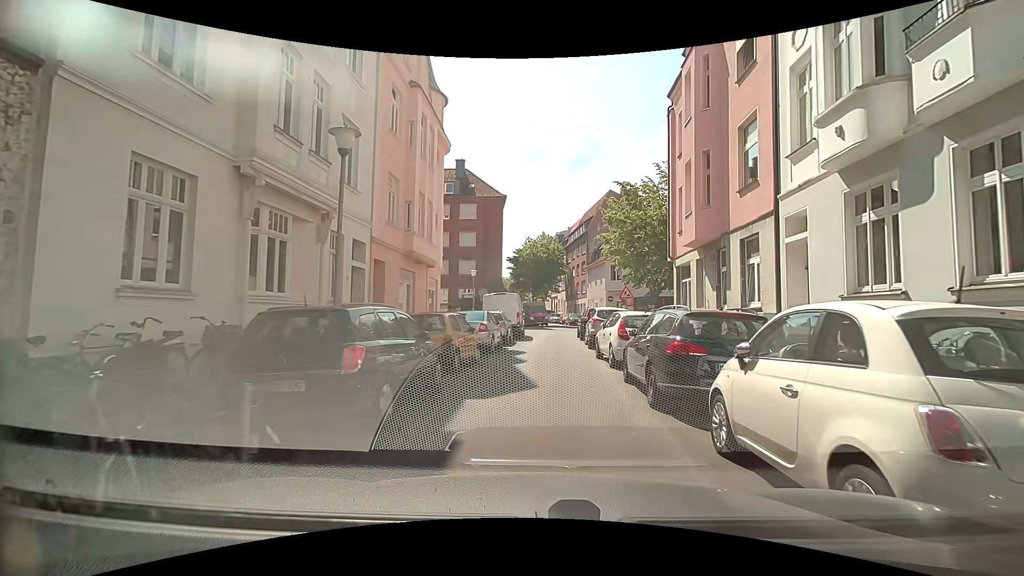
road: residential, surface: asphalt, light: Day
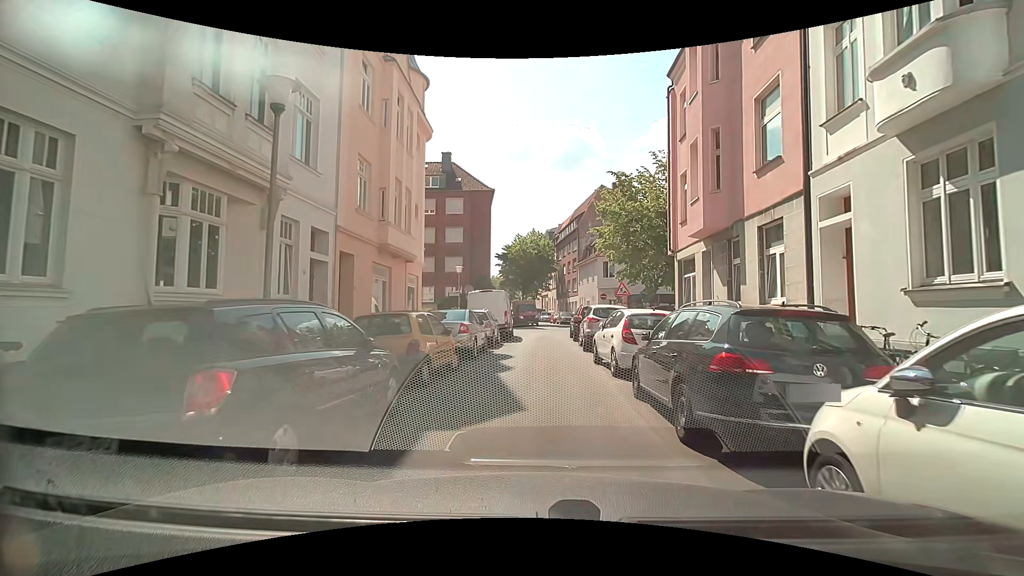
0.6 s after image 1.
(0.0, +2.2) m; 0°
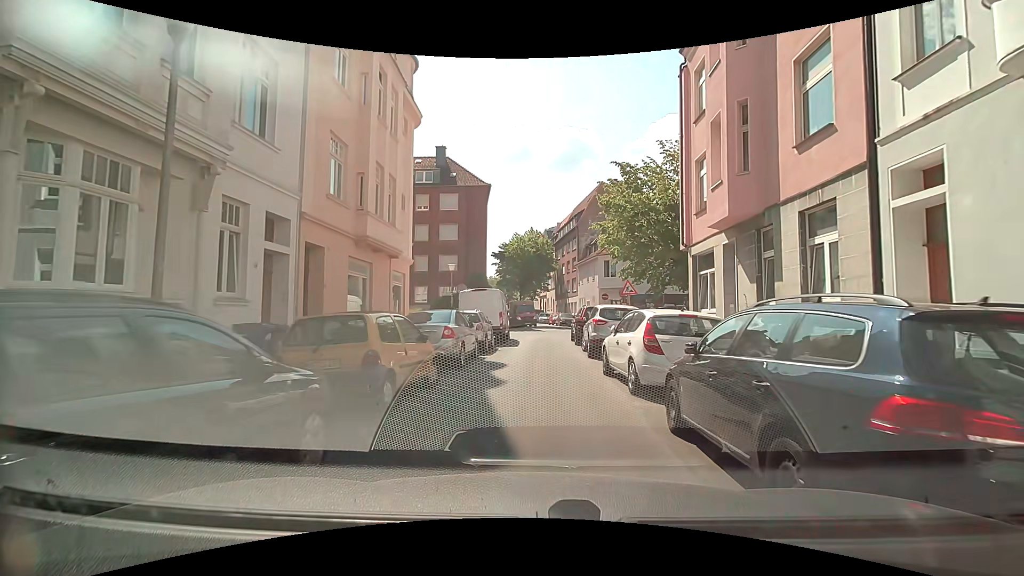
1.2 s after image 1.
(0.0, +2.3) m; -1°
